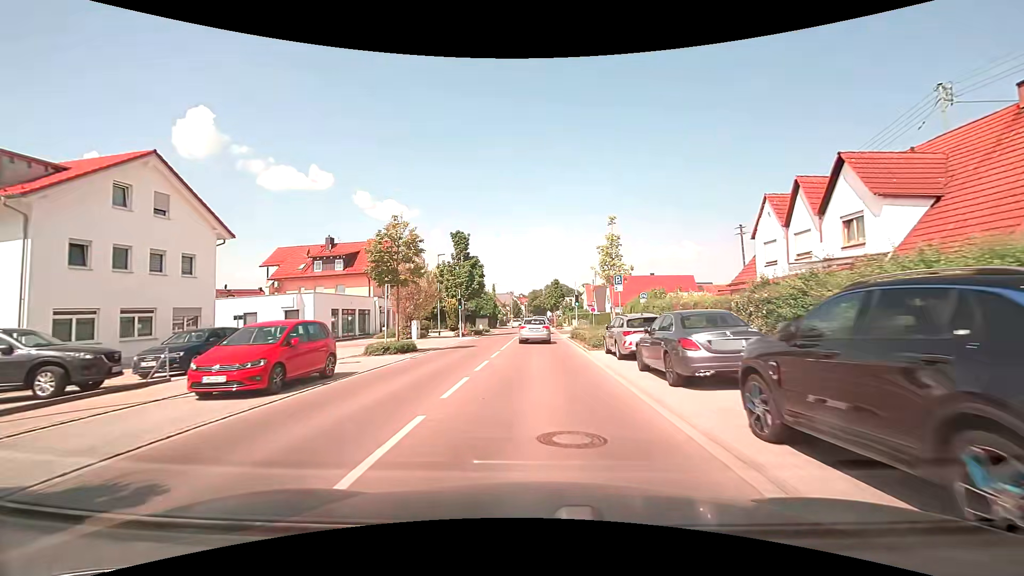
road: tertiary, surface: asphalt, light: Day
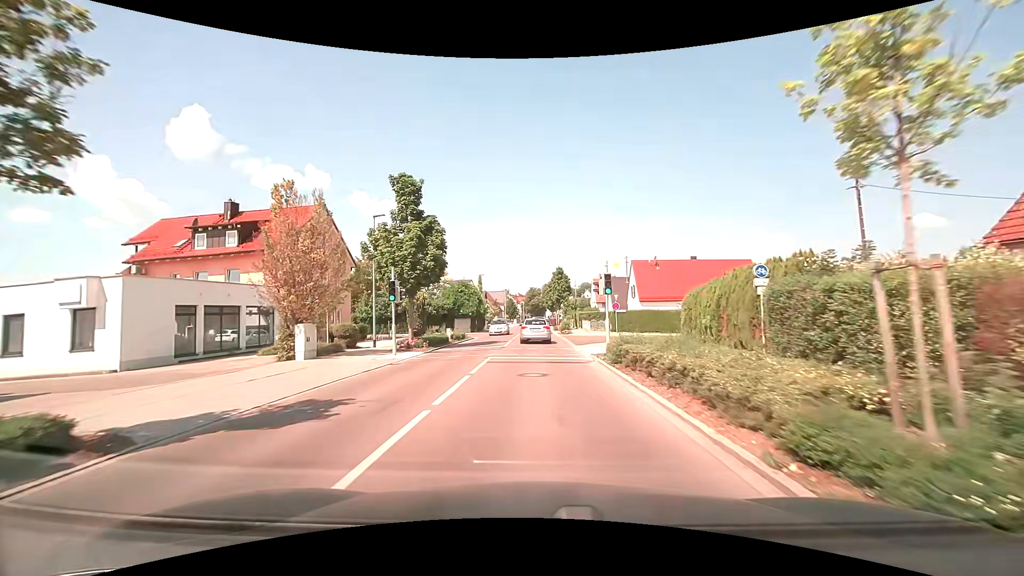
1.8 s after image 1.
(0.0, +18.3) m; 0°
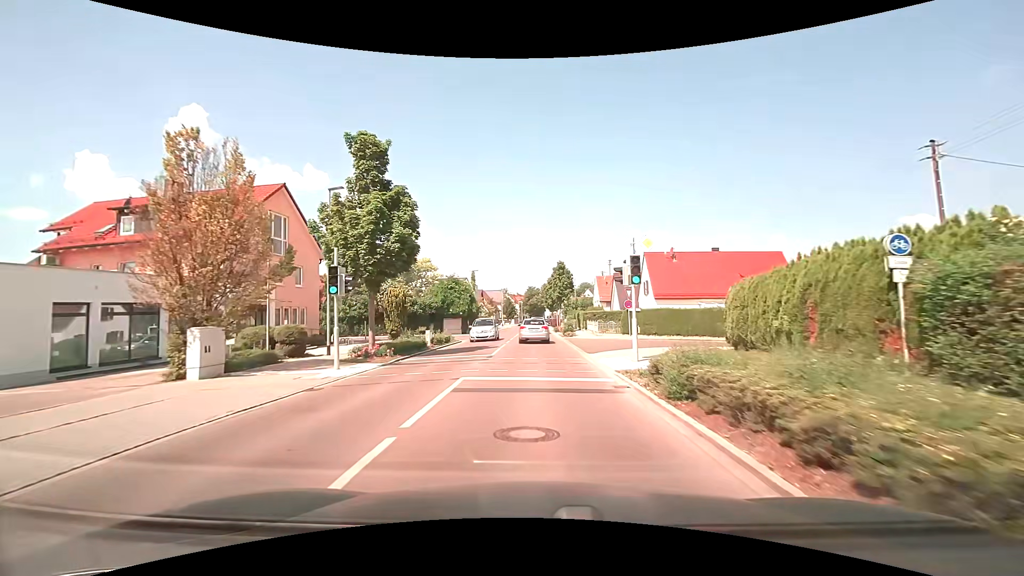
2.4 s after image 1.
(0.0, +6.2) m; 0°
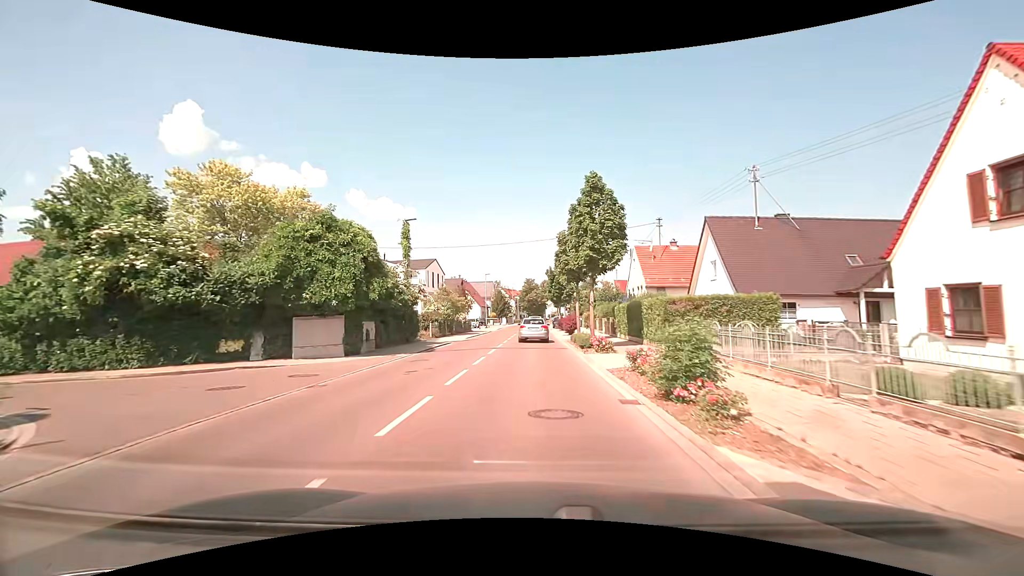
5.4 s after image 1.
(+0.2, +32.3) m; +1°
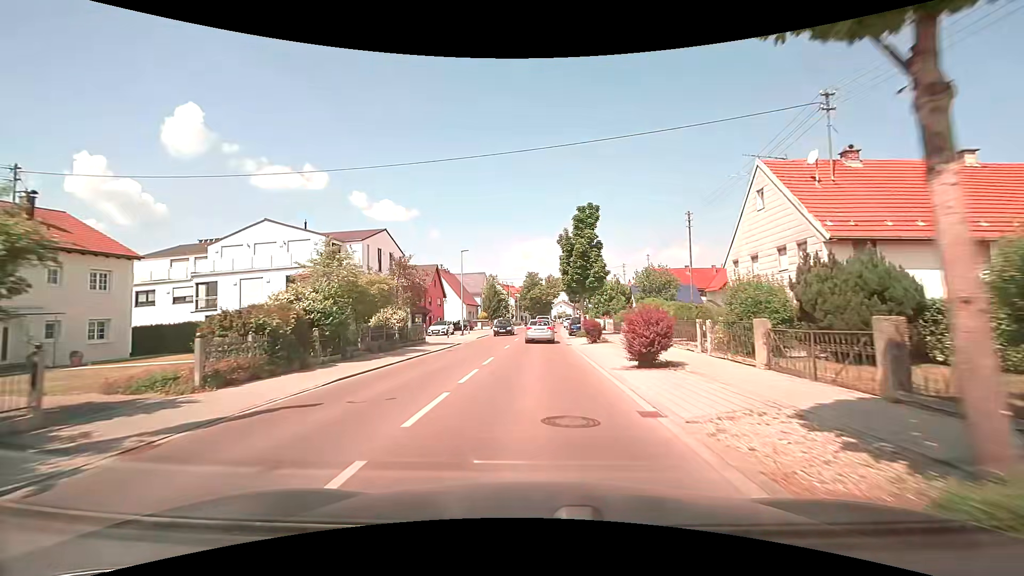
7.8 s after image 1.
(-0.2, +26.4) m; -1°
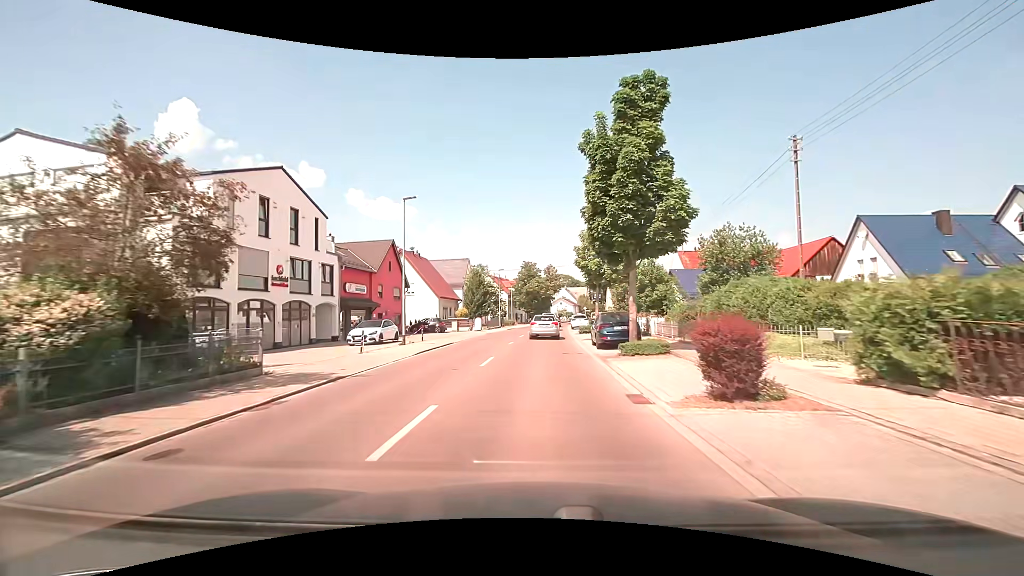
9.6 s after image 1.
(+0.2, +19.5) m; 0°
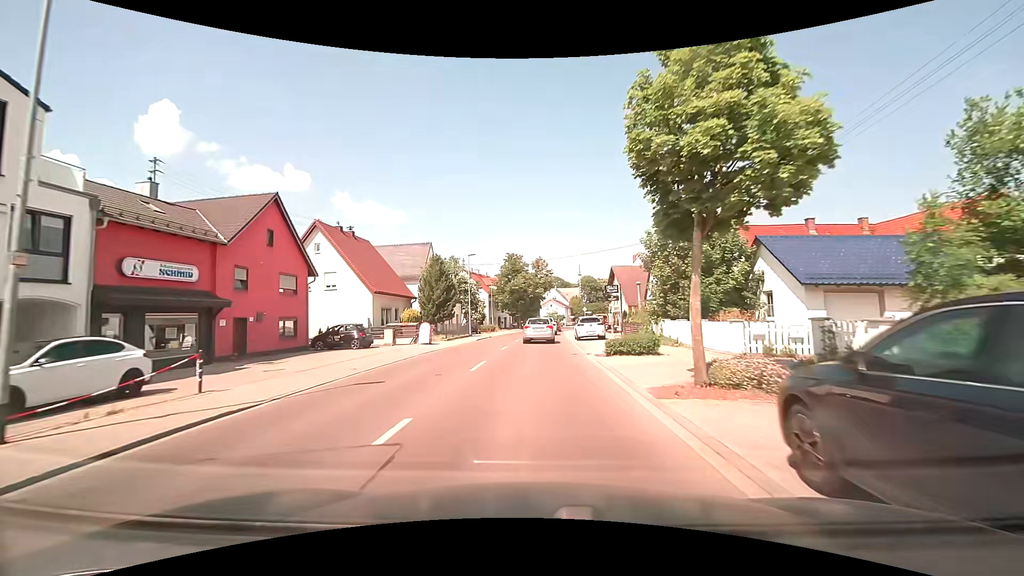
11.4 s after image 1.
(+0.4, +19.1) m; +1°
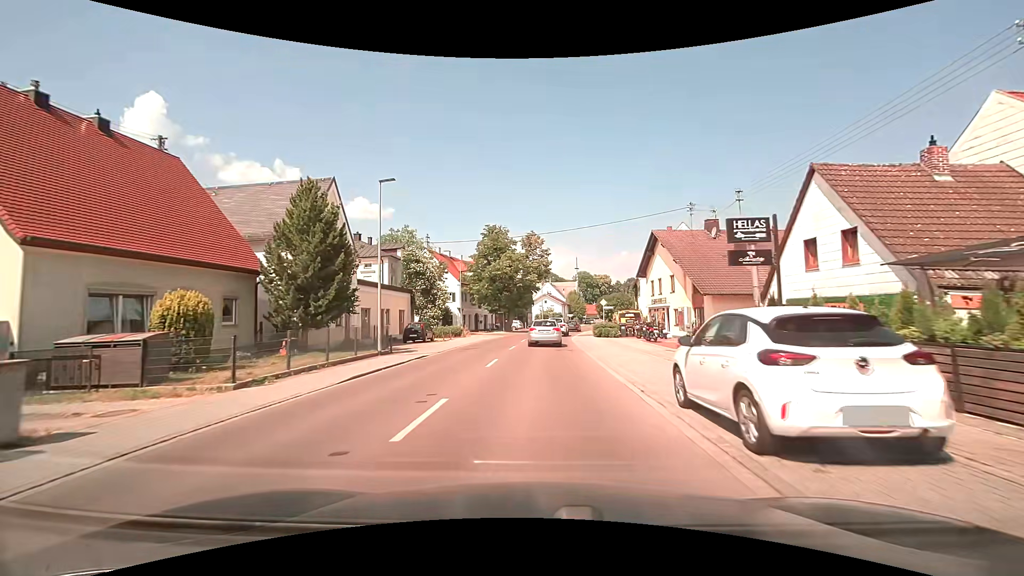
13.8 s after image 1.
(+0.4, +25.1) m; +1°
(0, +10) (0, +20) (+1, +30) (+1, +40) (+2, +50) (+4, +60) (+5, +70) (+7, +80) (+9, +89) (+11, +99) m
